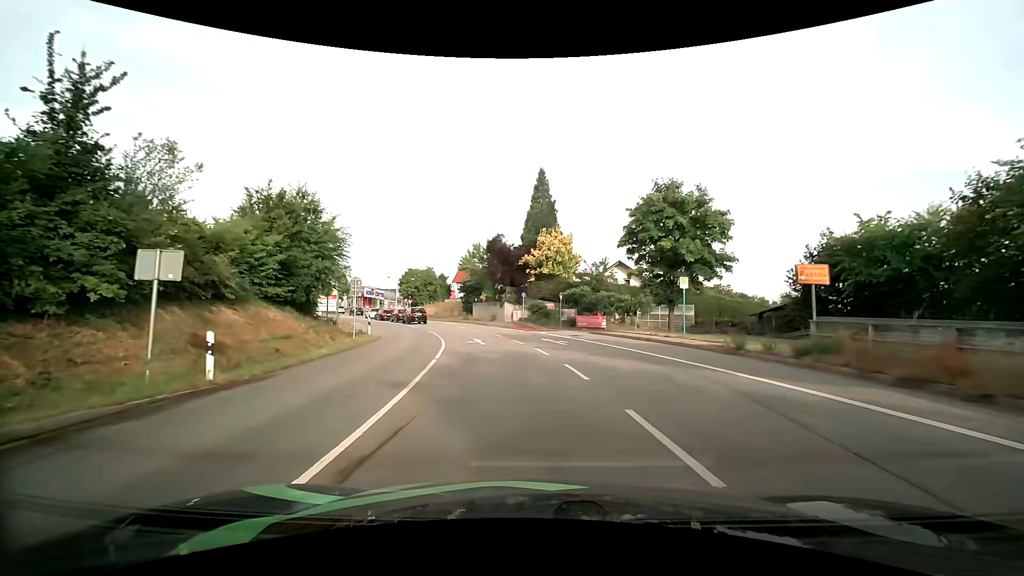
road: primary_link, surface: asphalt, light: Day
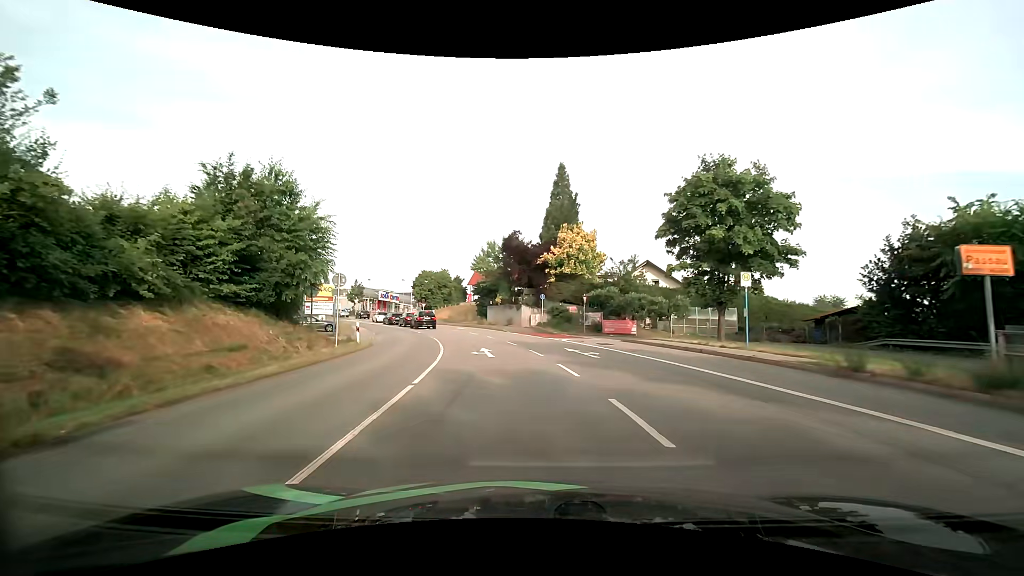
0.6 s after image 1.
(-0.1, +4.8) m; -3°
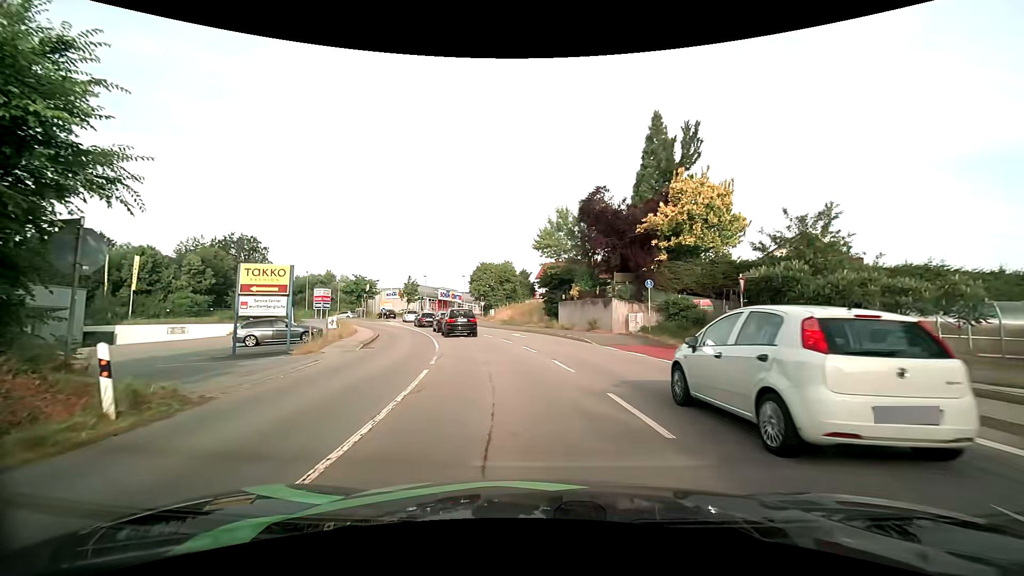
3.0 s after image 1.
(-1.2, +17.2) m; -9°
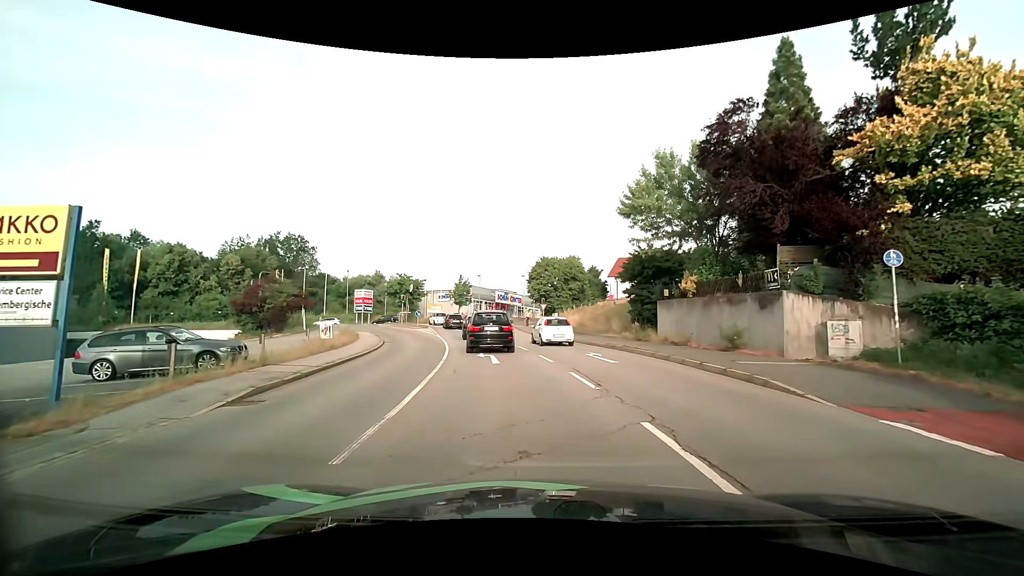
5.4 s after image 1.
(-0.8, +13.5) m; -7°
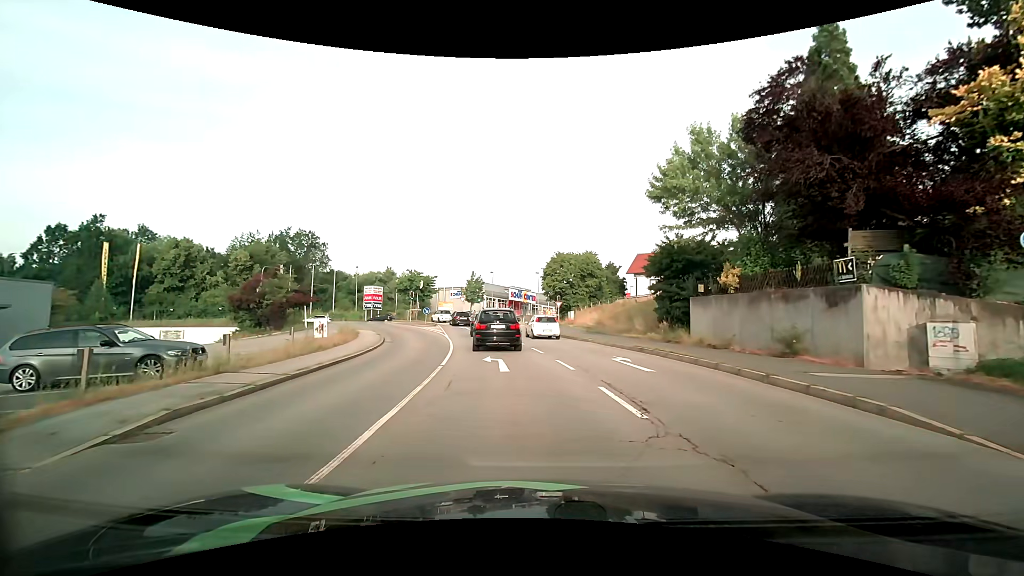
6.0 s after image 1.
(-0.1, +2.9) m; -3°
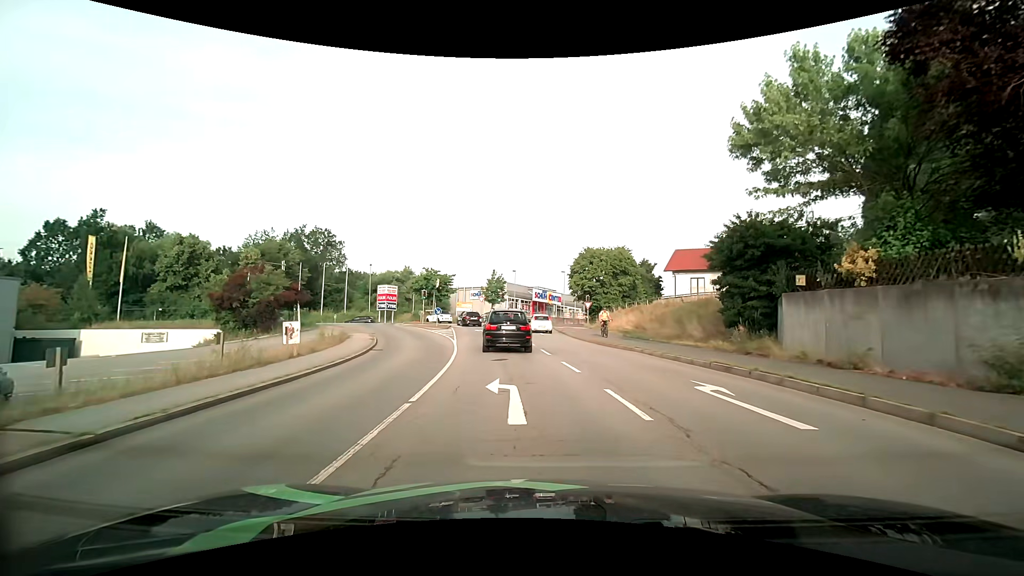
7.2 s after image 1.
(-0.1, +6.1) m; -2°
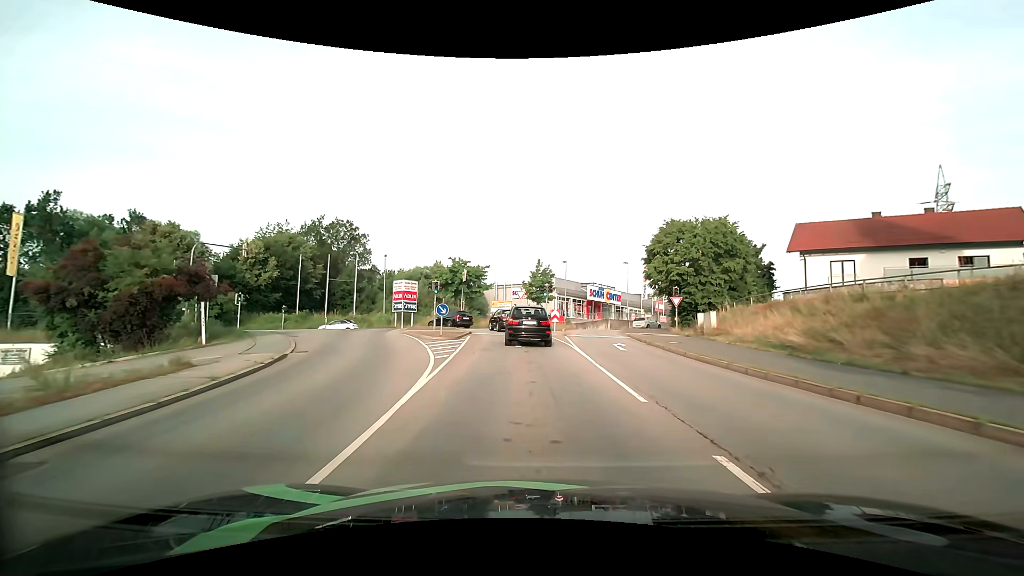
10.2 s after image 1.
(-1.0, +16.5) m; -6°
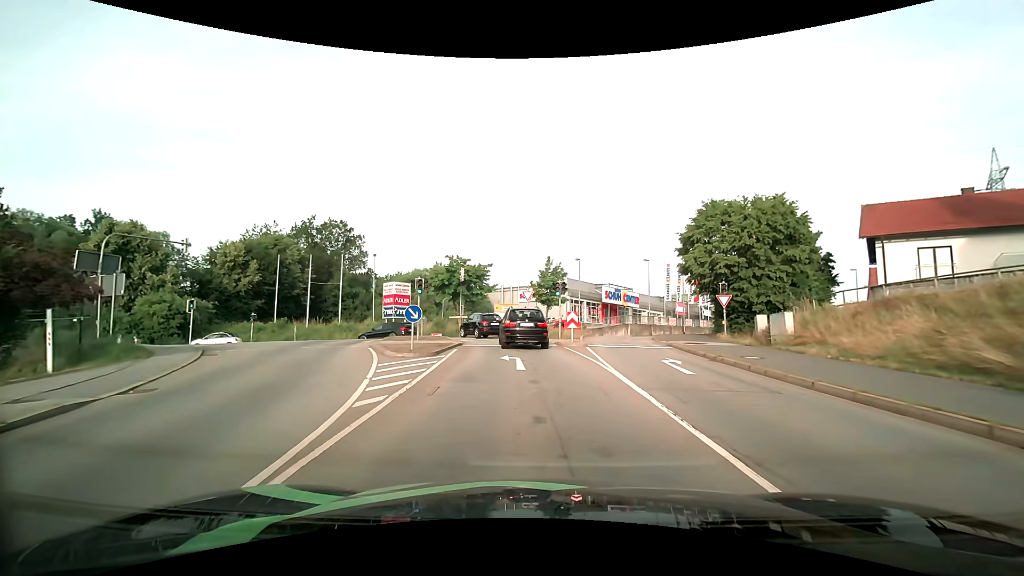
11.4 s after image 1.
(-0.1, +7.6) m; -1°
(0, +10) (-1, +20) (-2, +30) (-7, +38) (-17, +41) (-27, +40) (-36, +37) (-46, +36) (-56, +36) (-66, +37) m
